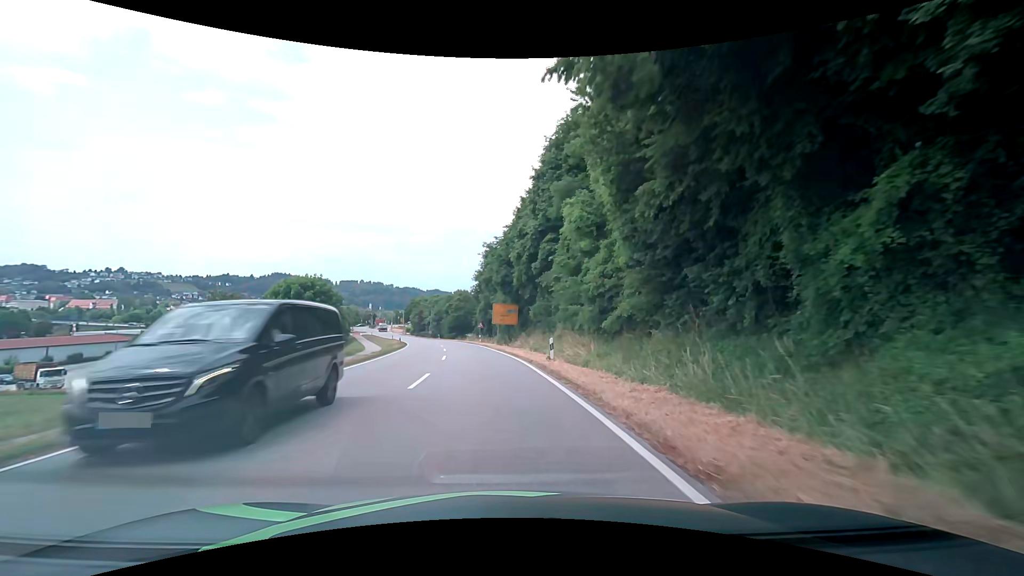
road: secondary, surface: asphalt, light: Day
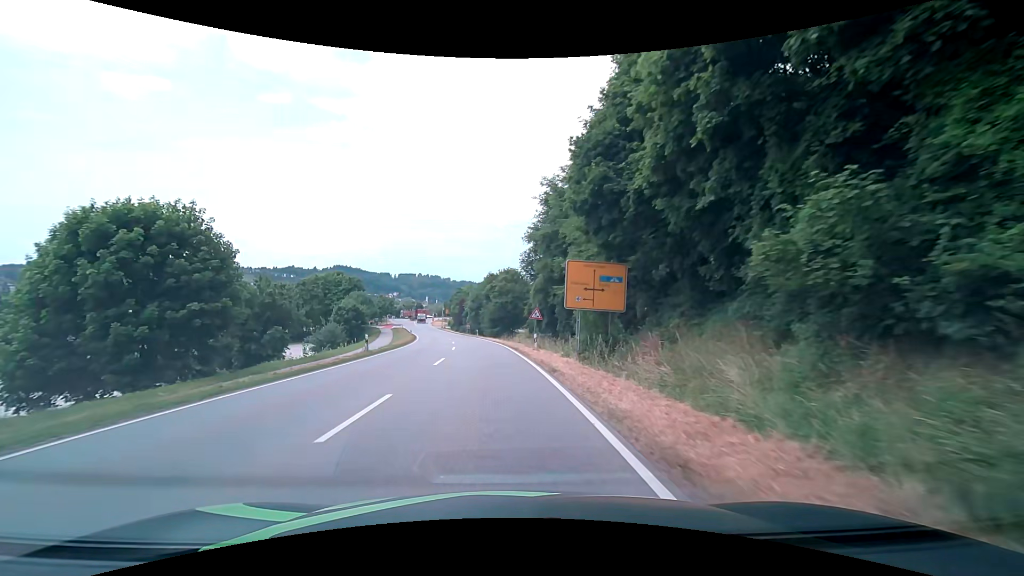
(-1.2, +30.6) m; -6°
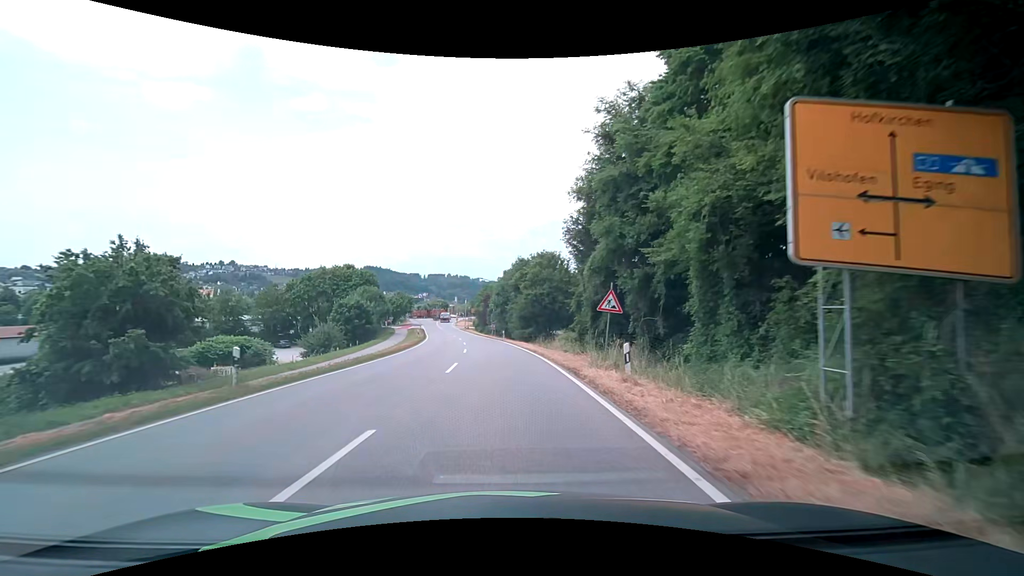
(-0.4, +15.5) m; -3°
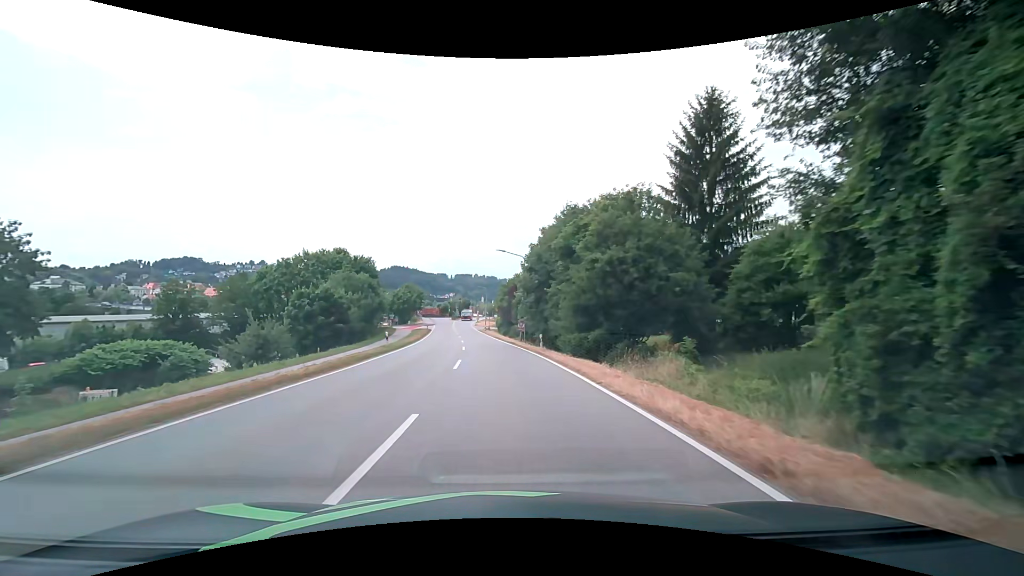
(-0.7, +23.5) m; -3°
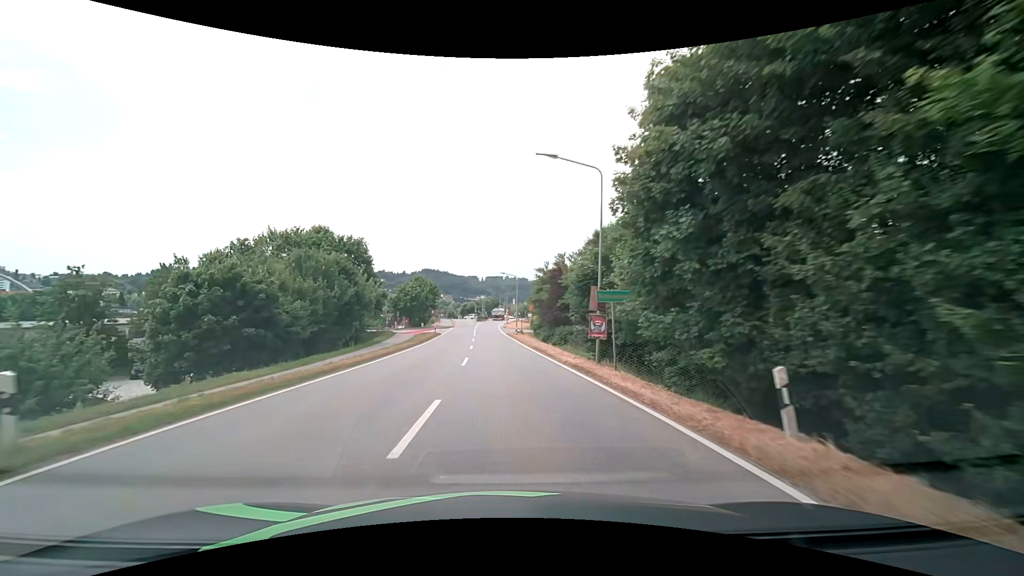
(-0.8, +23.2) m; -4°
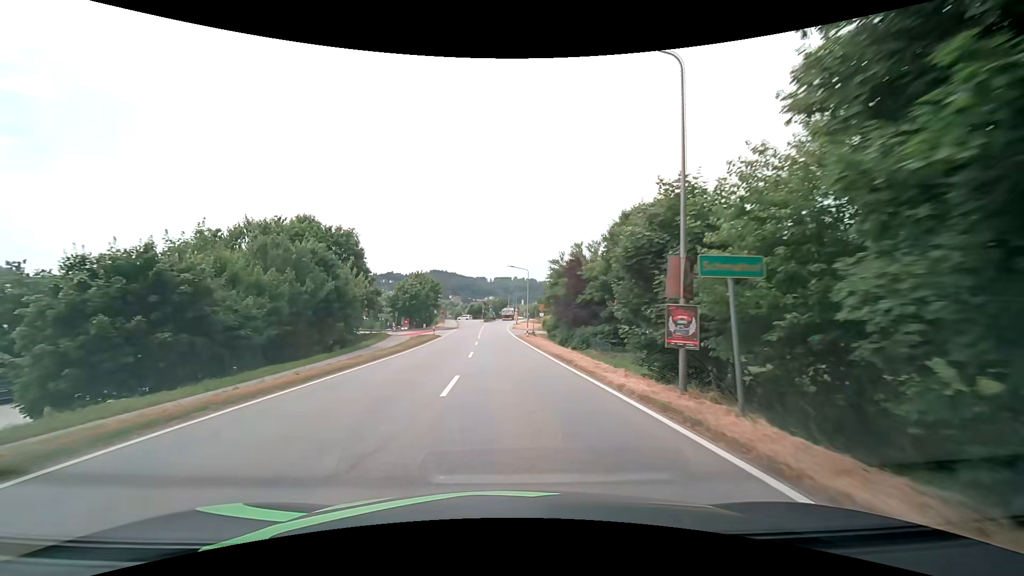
(-0.1, +7.6) m; -1°
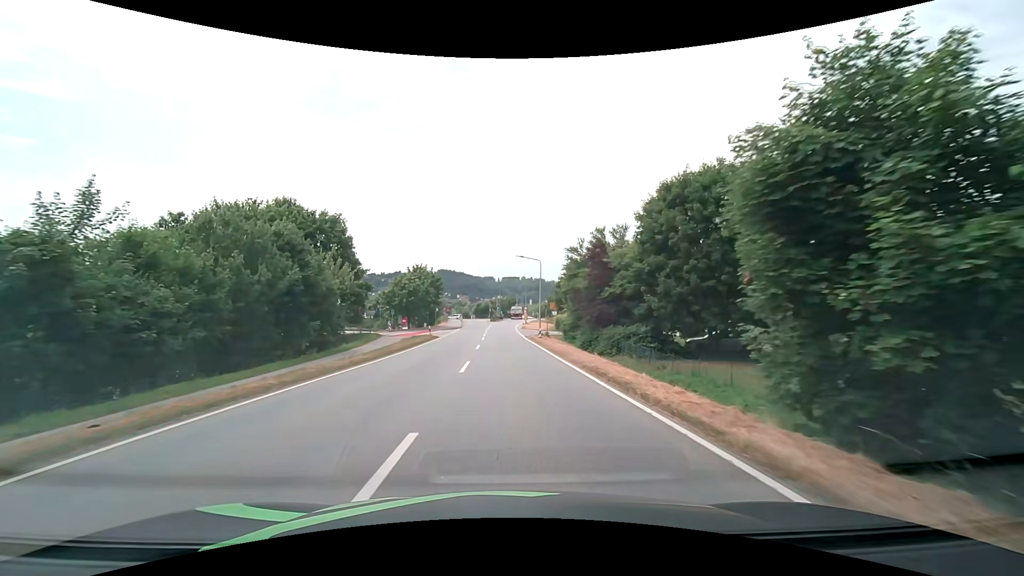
(-0.1, +7.5) m; -1°
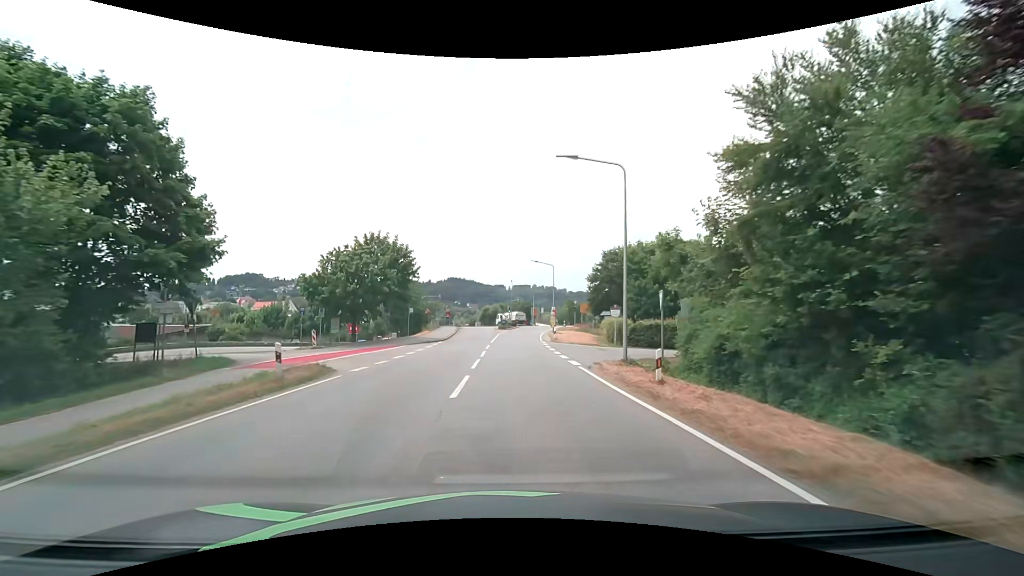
(-0.7, +29.2) m; -1°
